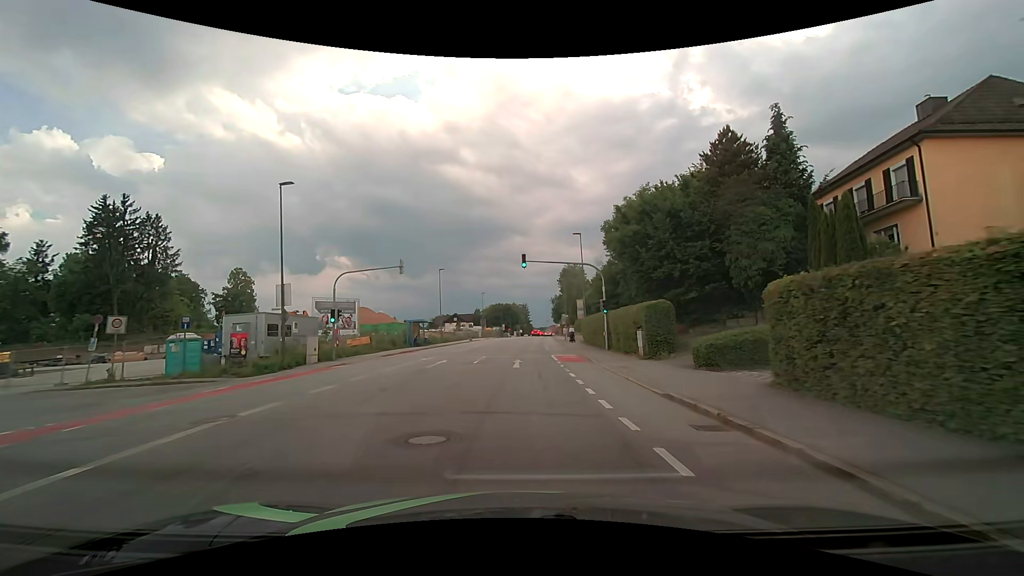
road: tertiary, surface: asphalt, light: Day
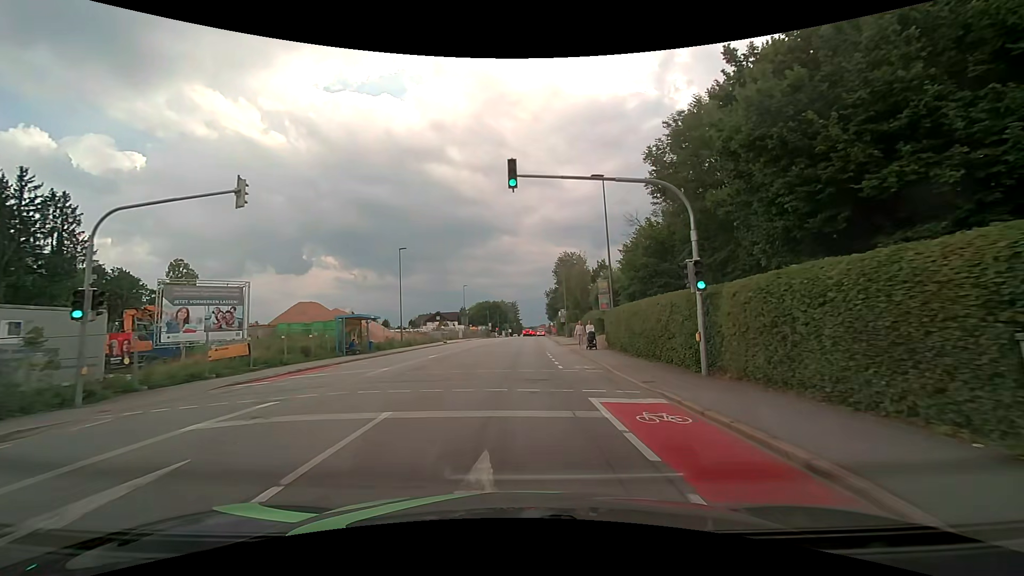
(+0.2, +17.7) m; +1°
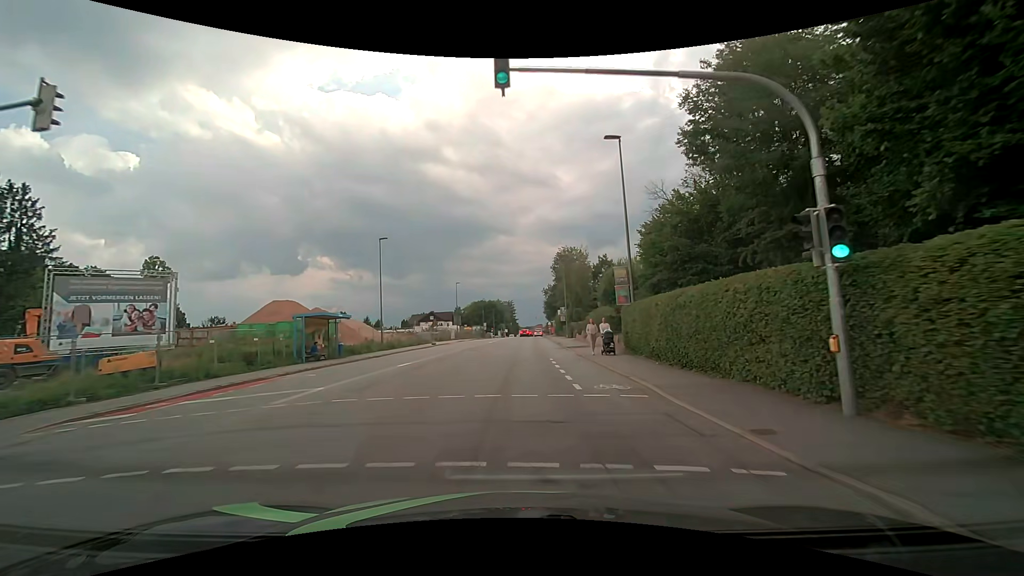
(0.0, +6.0) m; 0°
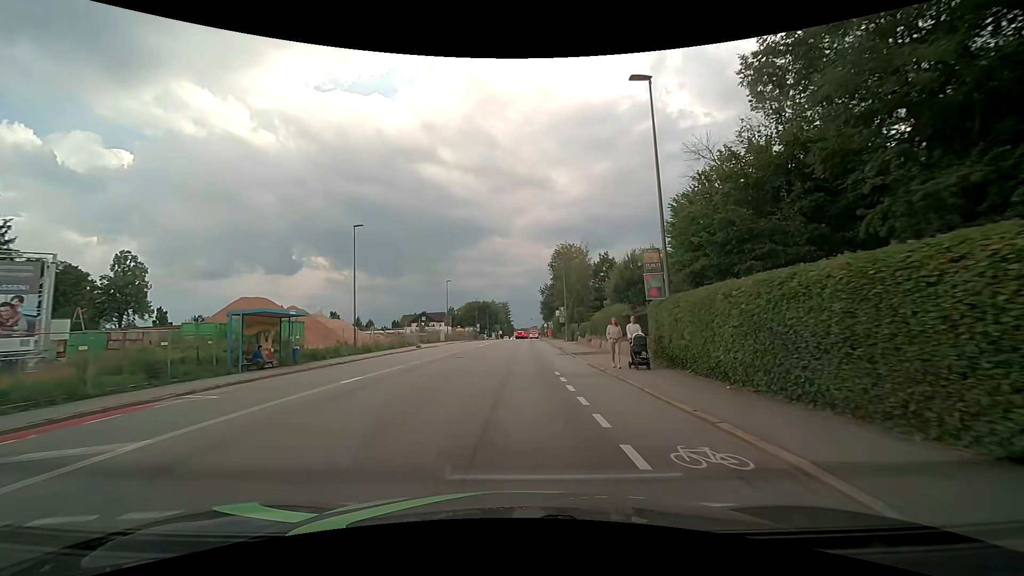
(+0.1, +6.0) m; +2°
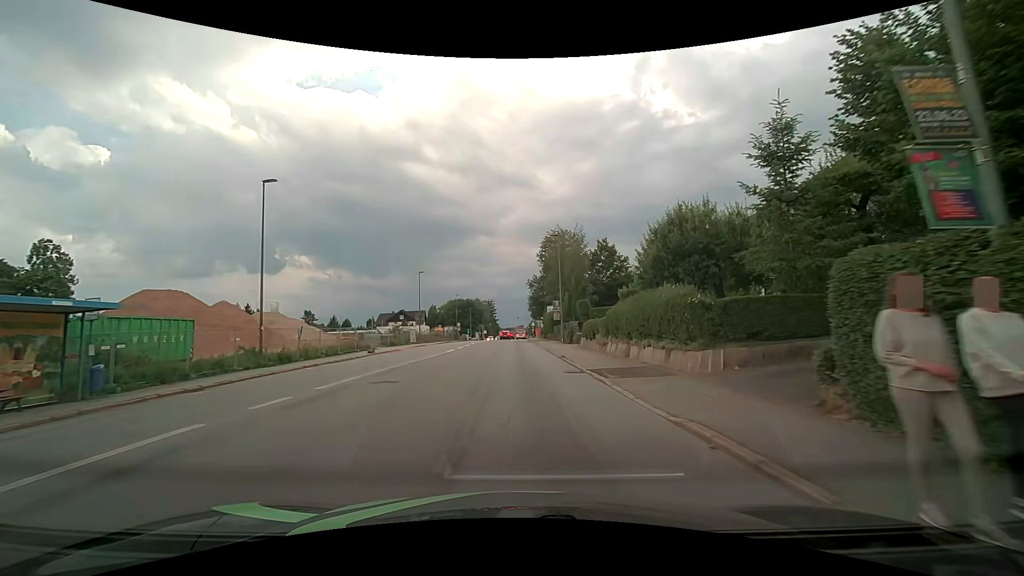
(+0.1, +12.0) m; +1°
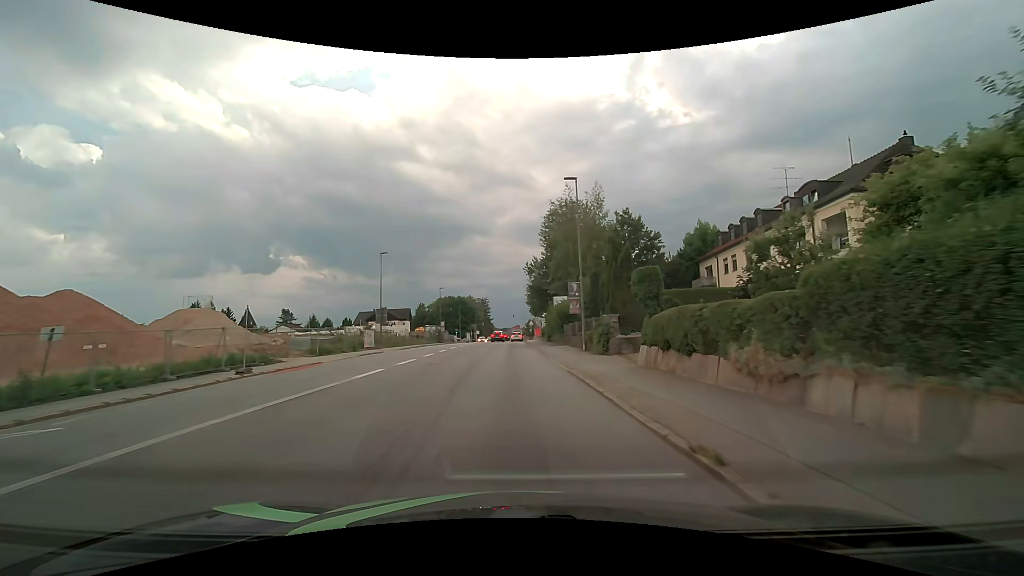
(+0.2, +18.1) m; +1°
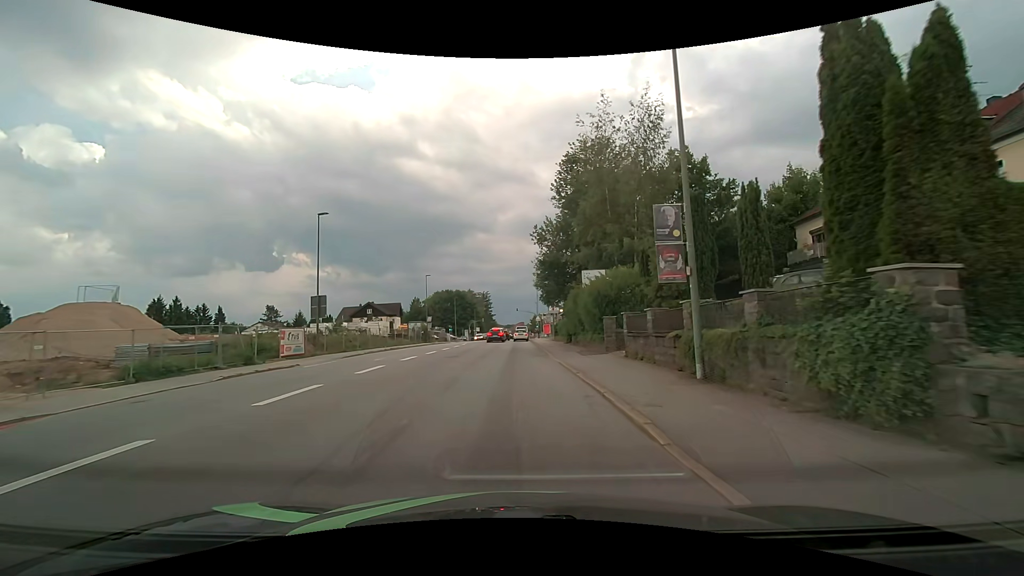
(-0.1, +17.7) m; 0°
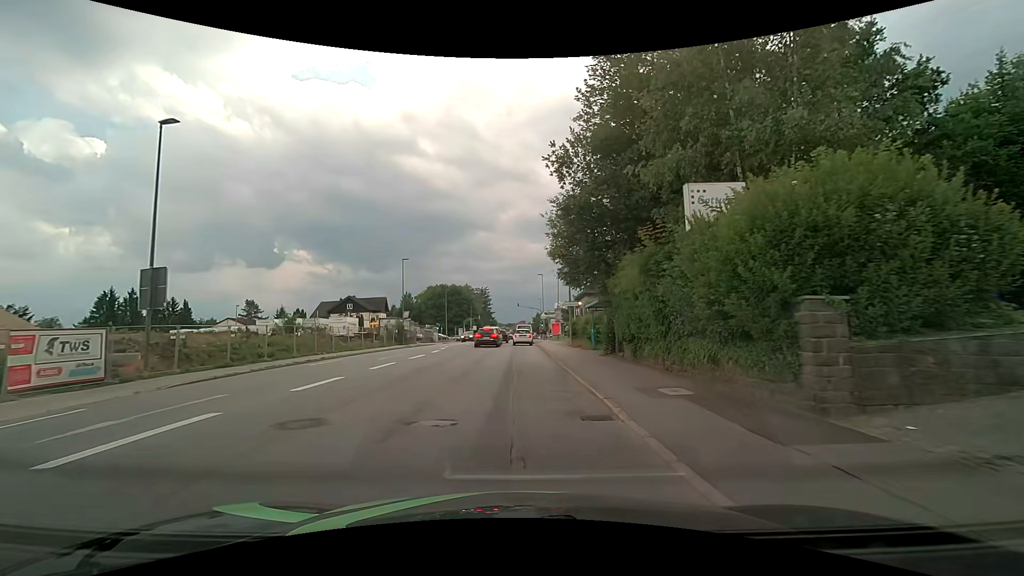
(-0.2, +16.2) m; 0°
(0, +10) (0, +20) (0, +30) (0, +40) (0, +50) (0, +60) (0, +70) (0, +80) (0, +90) (0, +100) m
